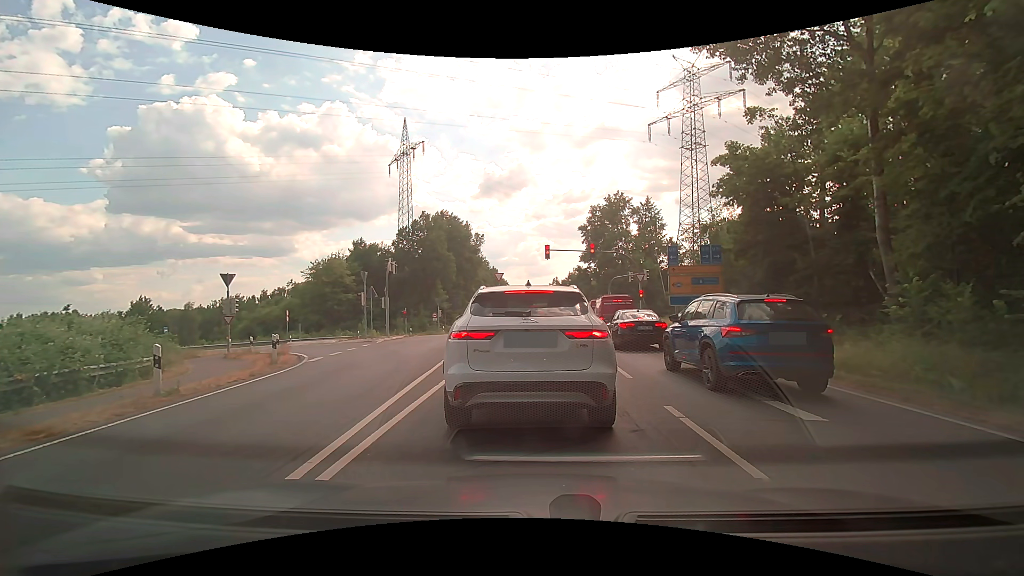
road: secondary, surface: asphalt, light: Day
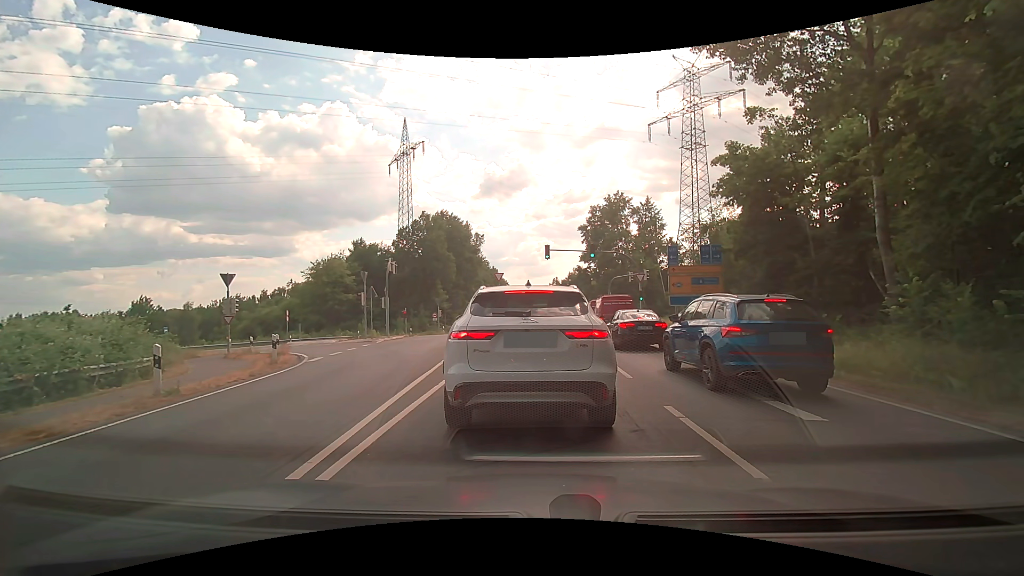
(0.0, 0.0) m; 0°
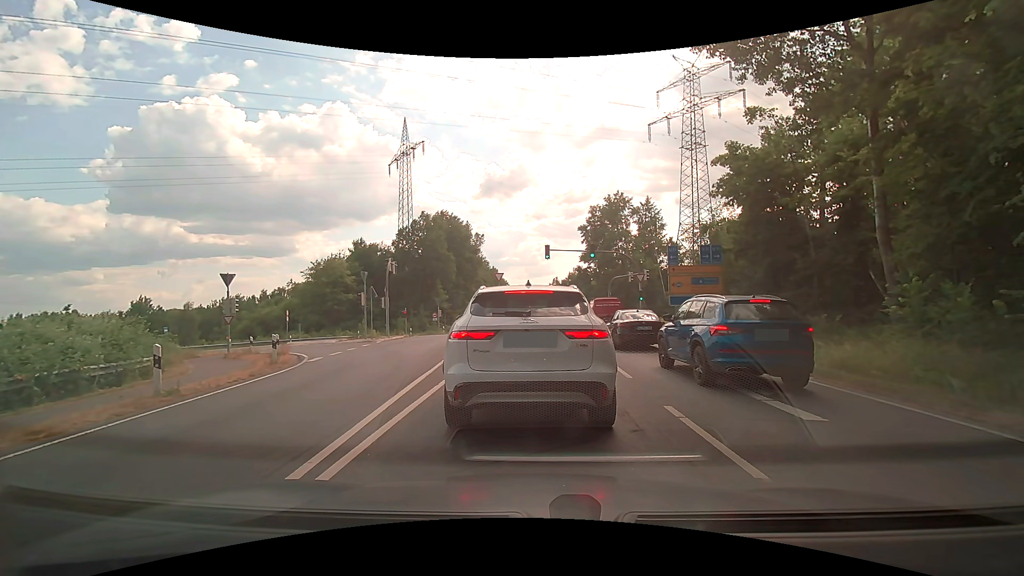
(0.0, 0.0) m; 0°
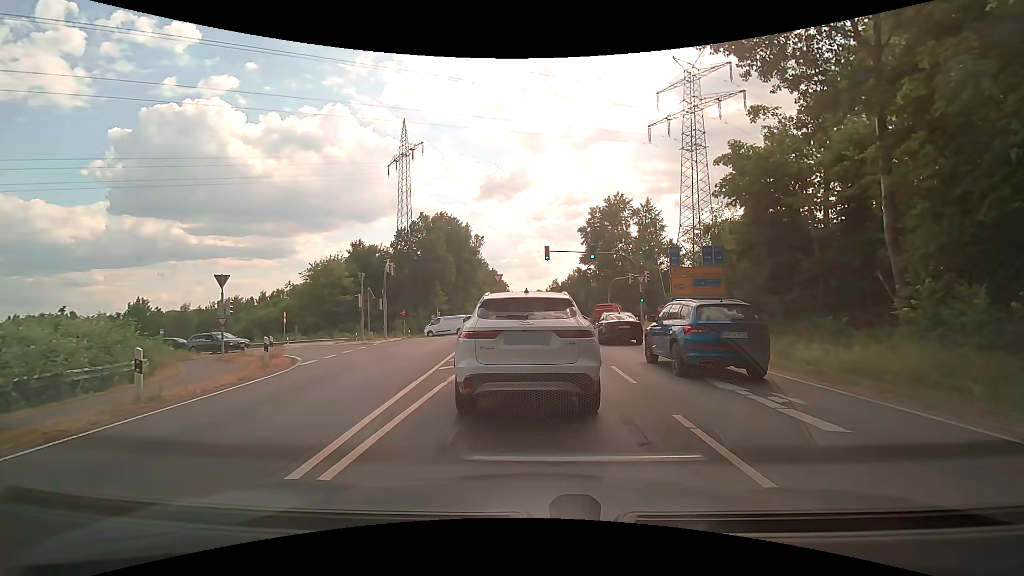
(0.0, +0.5) m; 0°
